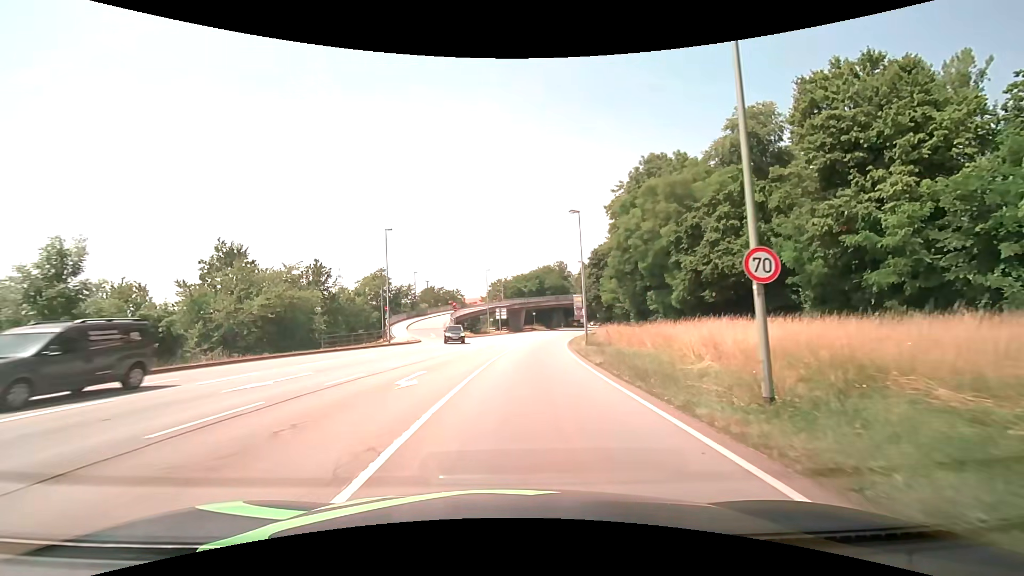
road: primary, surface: asphalt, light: Day
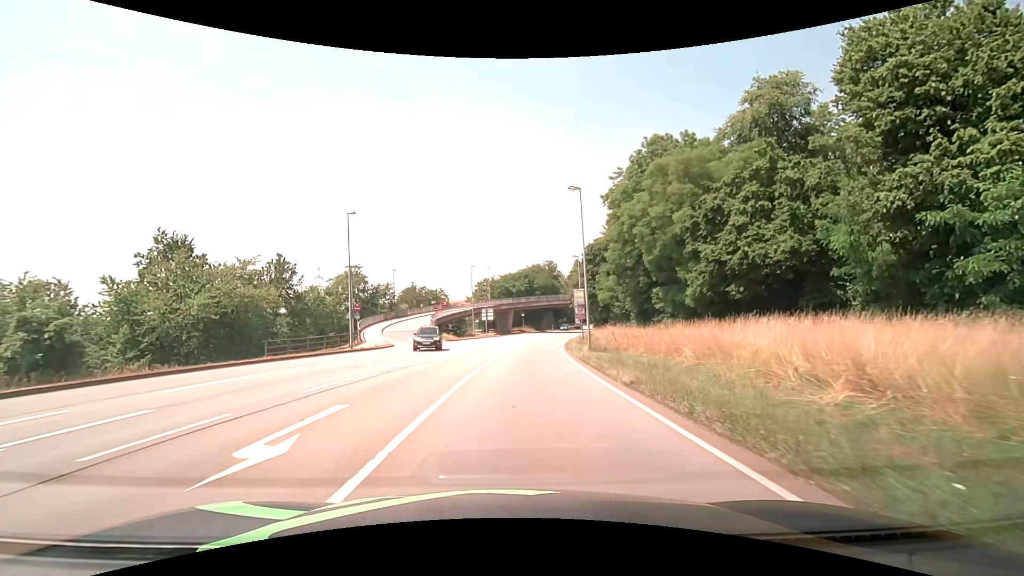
(+0.1, +7.0) m; +1°
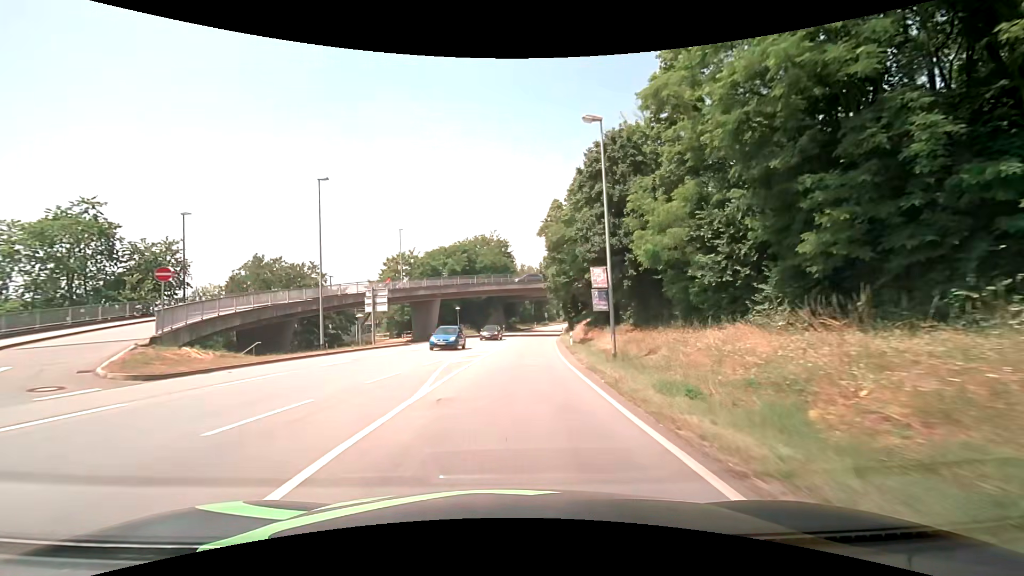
(+2.3, +41.0) m; +6°
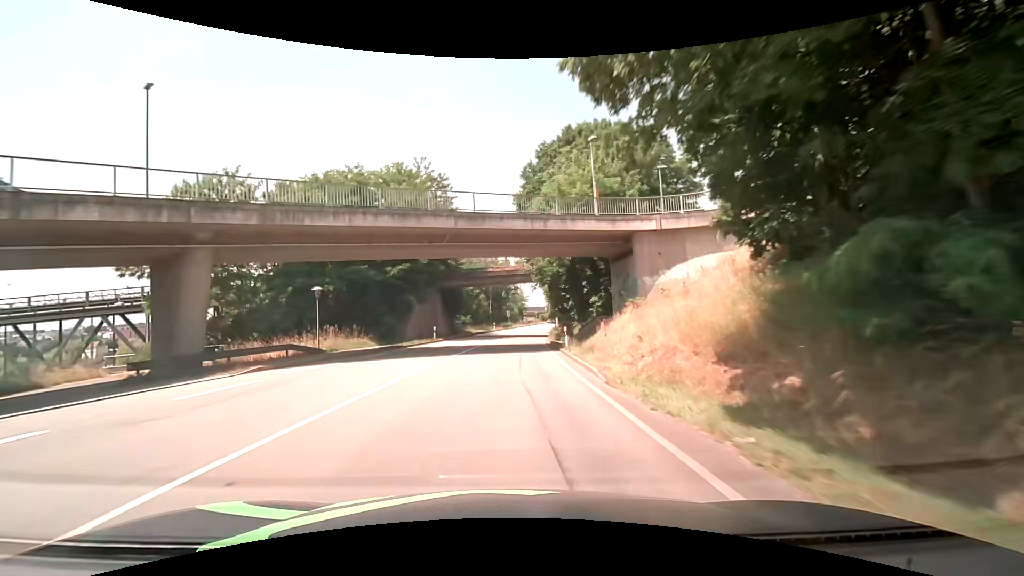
(+1.7, +38.1) m; +5°
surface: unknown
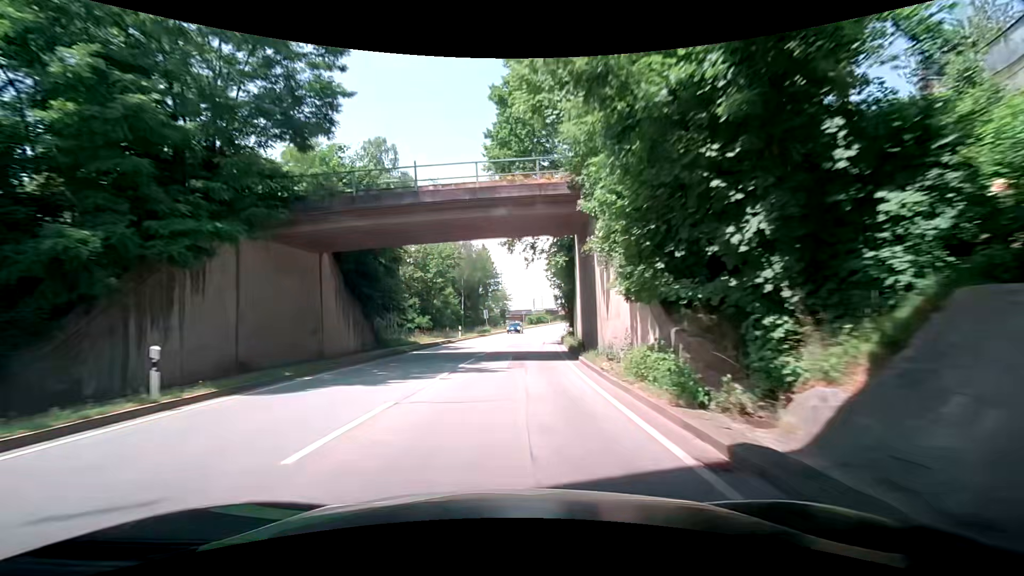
(+0.7, +30.5) m; +3°
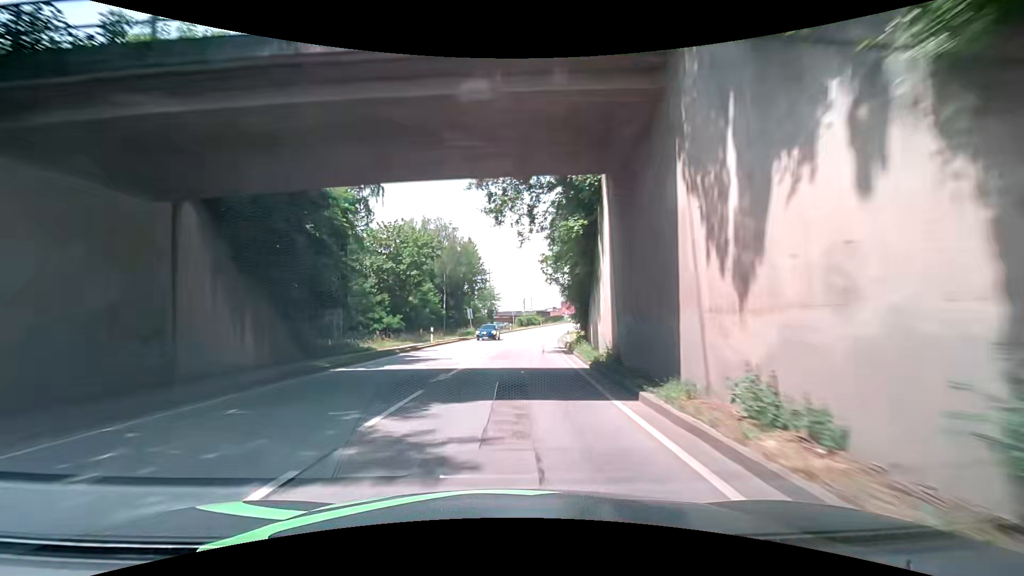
(0.0, +10.4) m; 0°
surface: asphalt
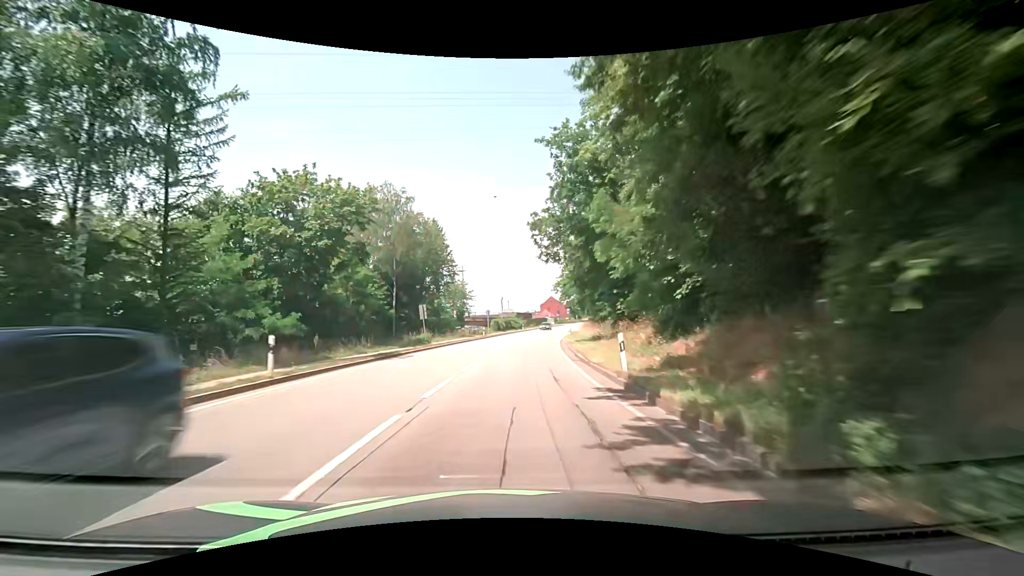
(+0.6, +21.0) m; +2°
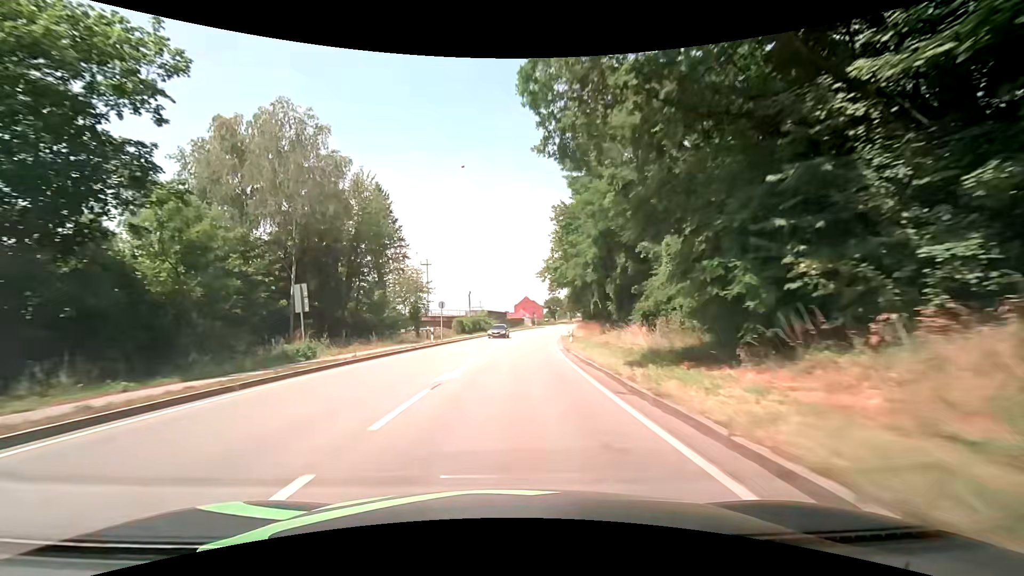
(+1.1, +21.1) m; +5°
(0, +10) (0, +20) (+1, +30) (+2, +40) (+3, +50) (+4, +60) (+6, +70) (+7, +80) (+9, +89) (+11, +99) m
